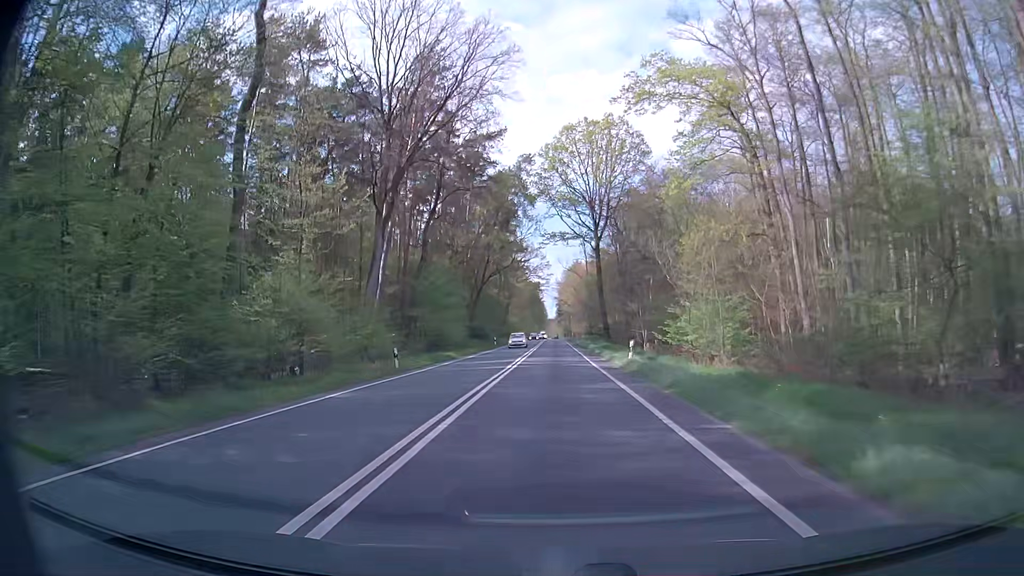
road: primary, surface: asphalt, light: Day
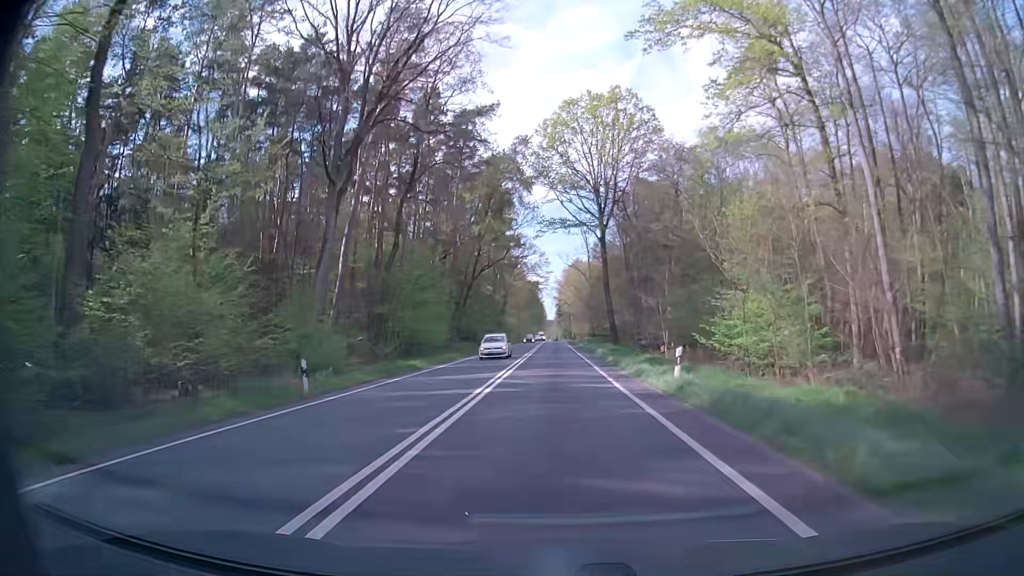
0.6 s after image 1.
(-0.1, +10.8) m; 0°
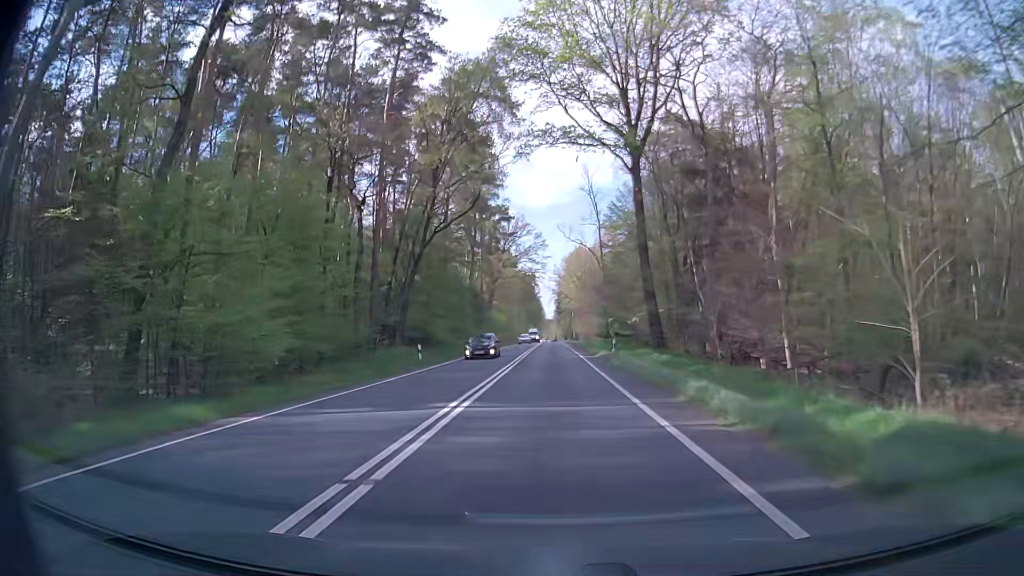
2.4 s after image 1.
(-0.2, +32.3) m; -1°
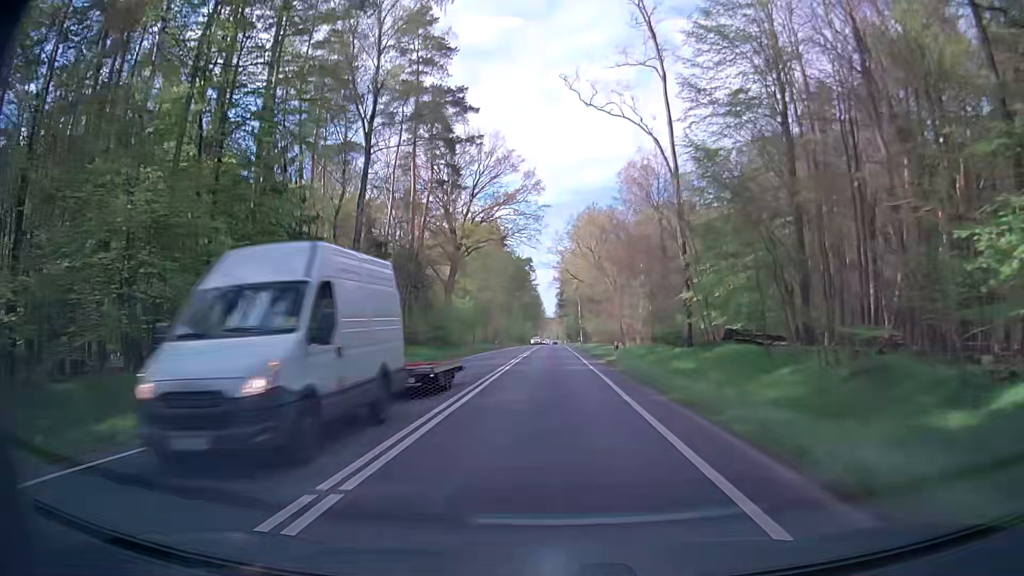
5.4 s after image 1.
(+0.5, +53.7) m; 0°
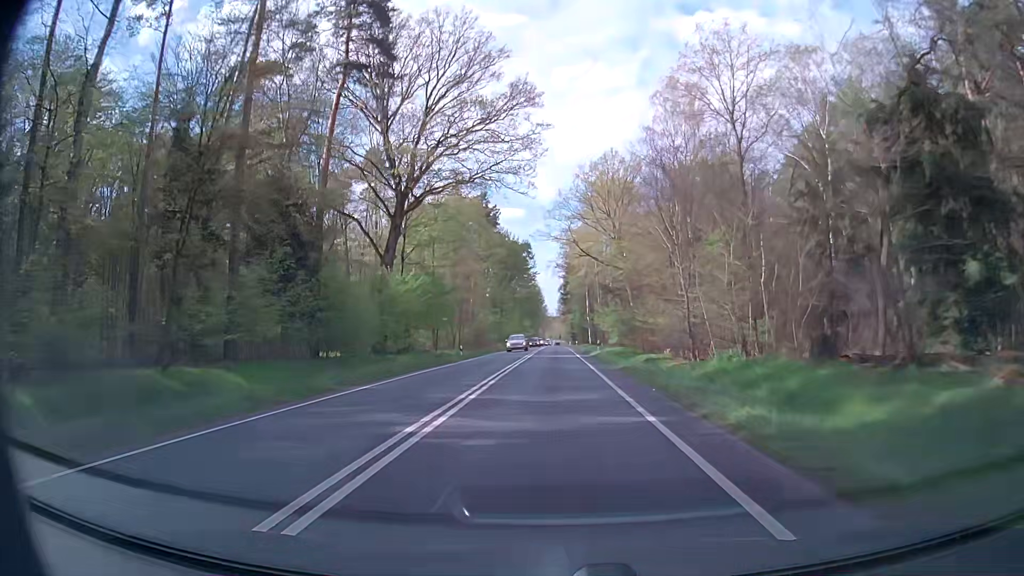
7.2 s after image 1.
(+0.1, +32.2) m; +1°
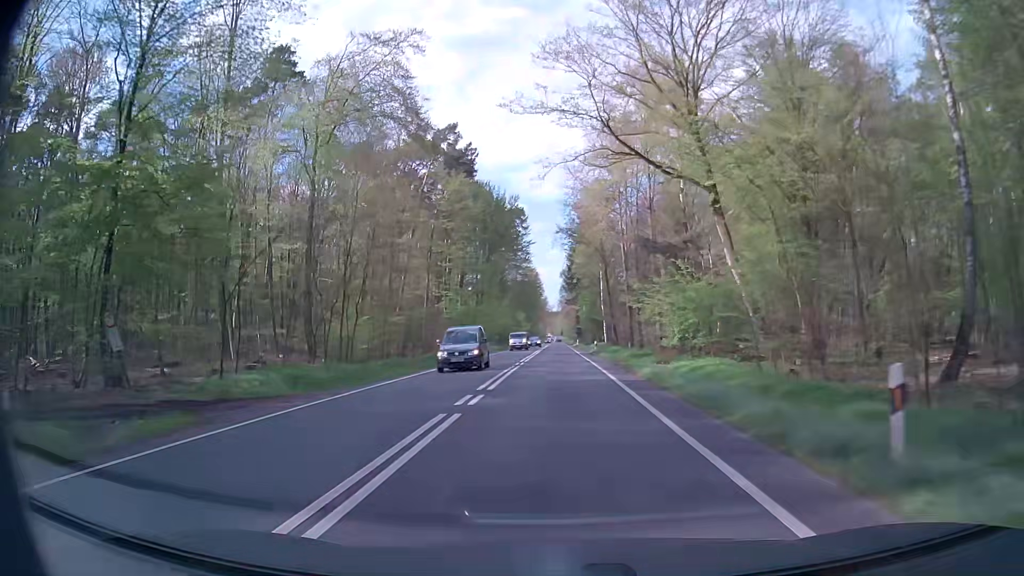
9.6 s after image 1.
(-0.3, +43.2) m; -1°
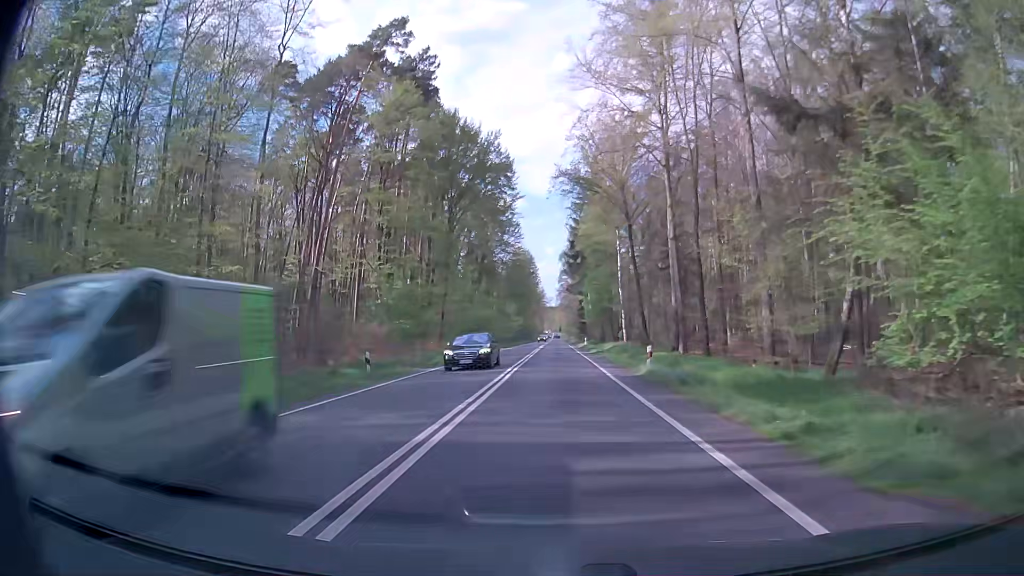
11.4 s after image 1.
(+0.2, +32.4) m; 0°
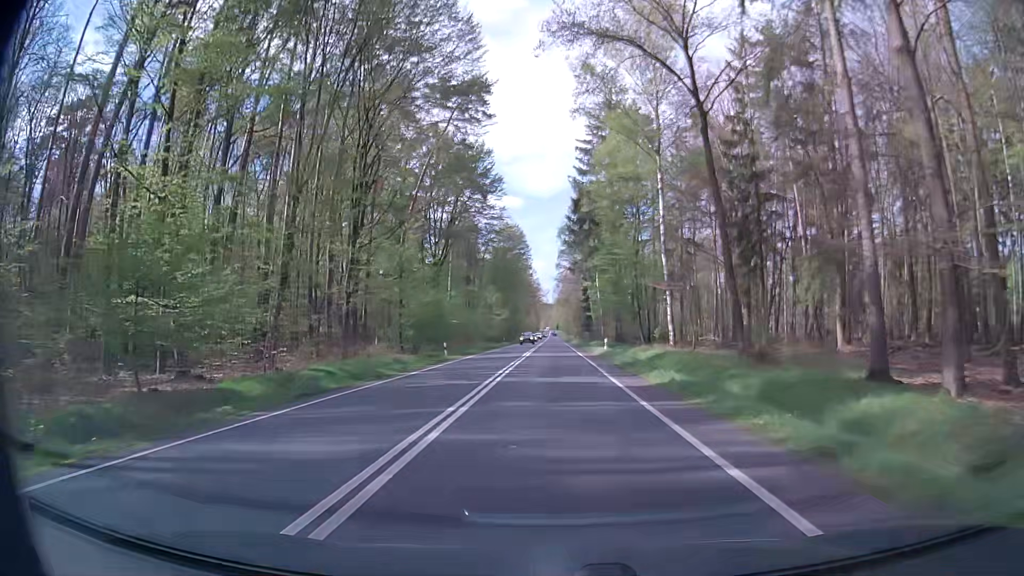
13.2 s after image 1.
(0.0, +32.5) m; +1°
(0, +10) (0, +20) (0, +30) (0, +40) (0, +50) (0, +60) (0, +70) (0, +80) (0, +90) (0, +100) m
